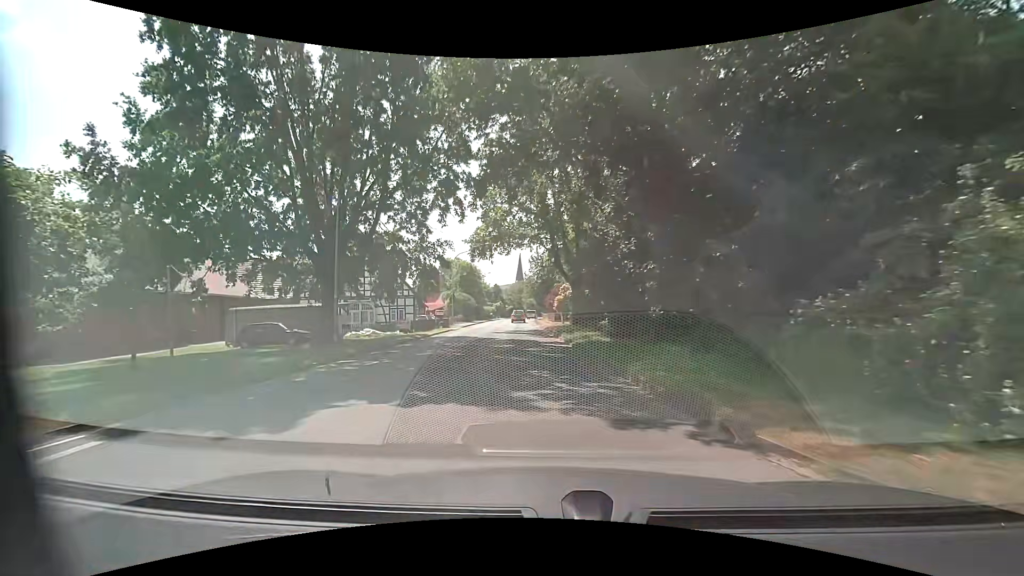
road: tertiary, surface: asphalt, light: Day
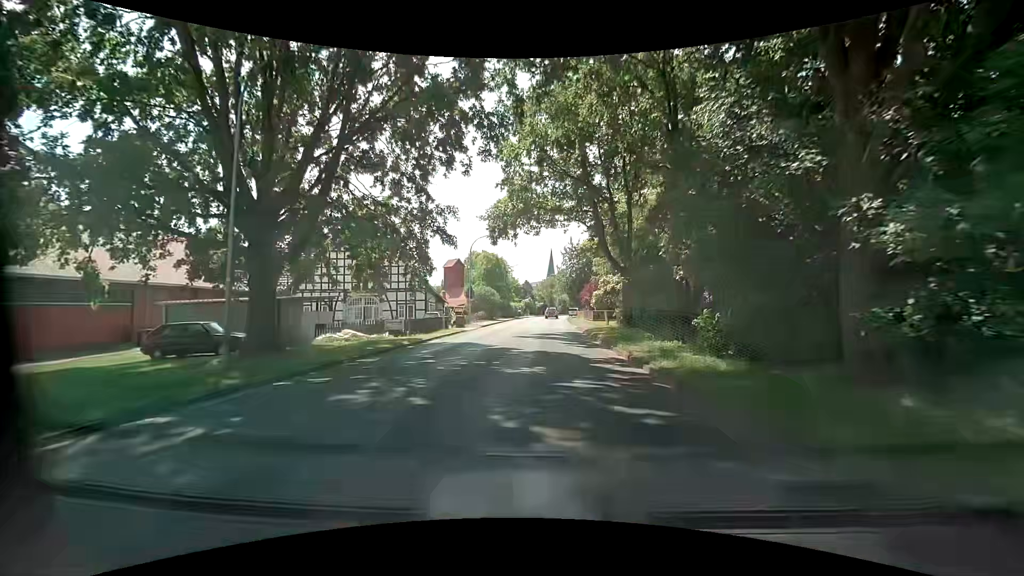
(-0.5, +9.3) m; -4°
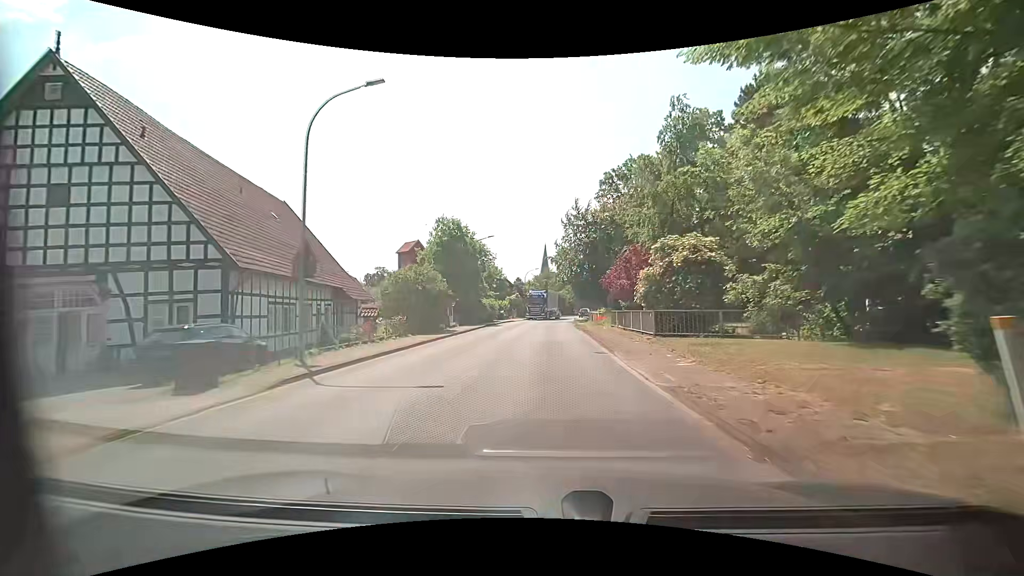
(+0.2, +29.3) m; 0°
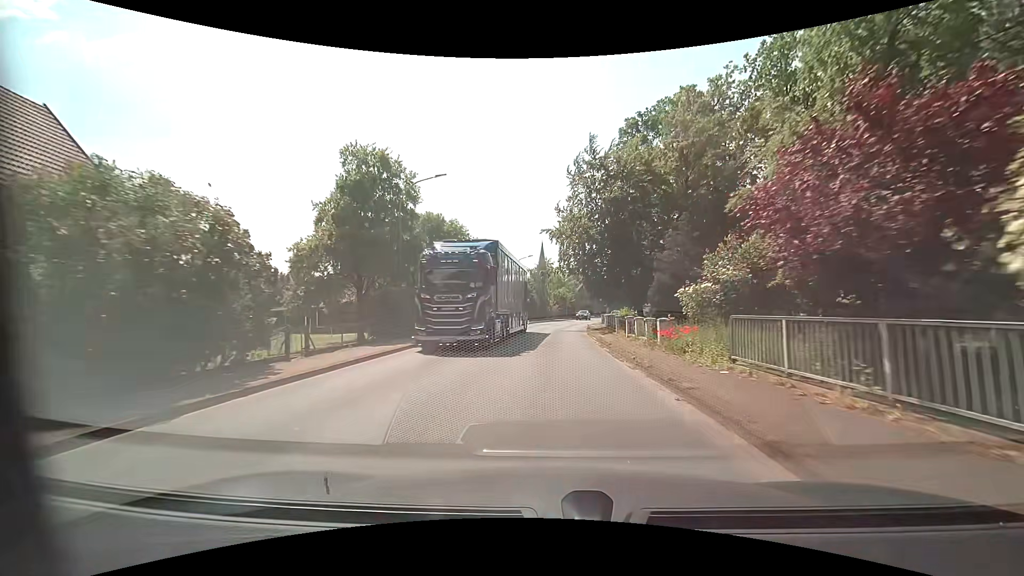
(+0.3, +20.8) m; 0°
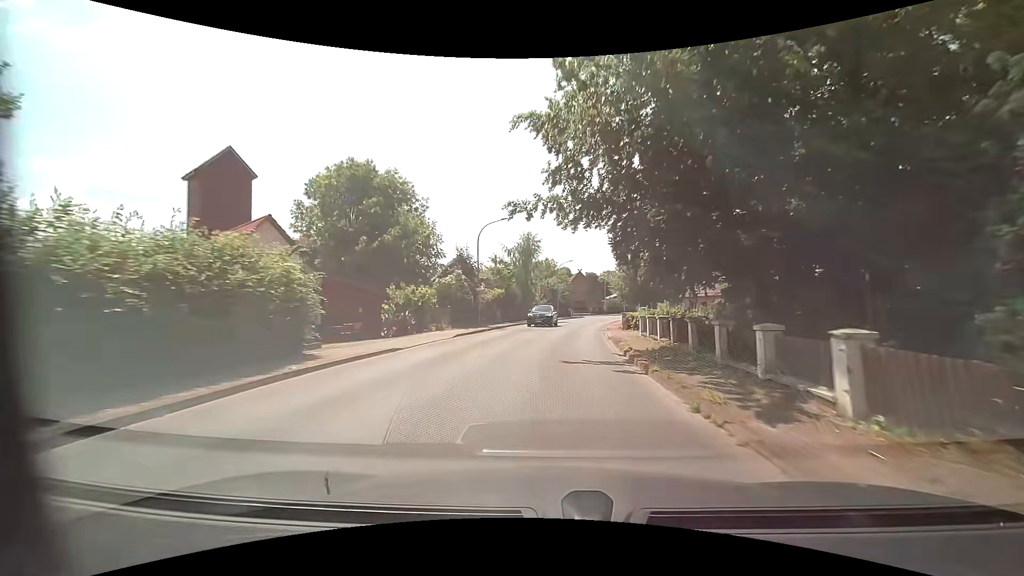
(+0.4, +21.9) m; +2°
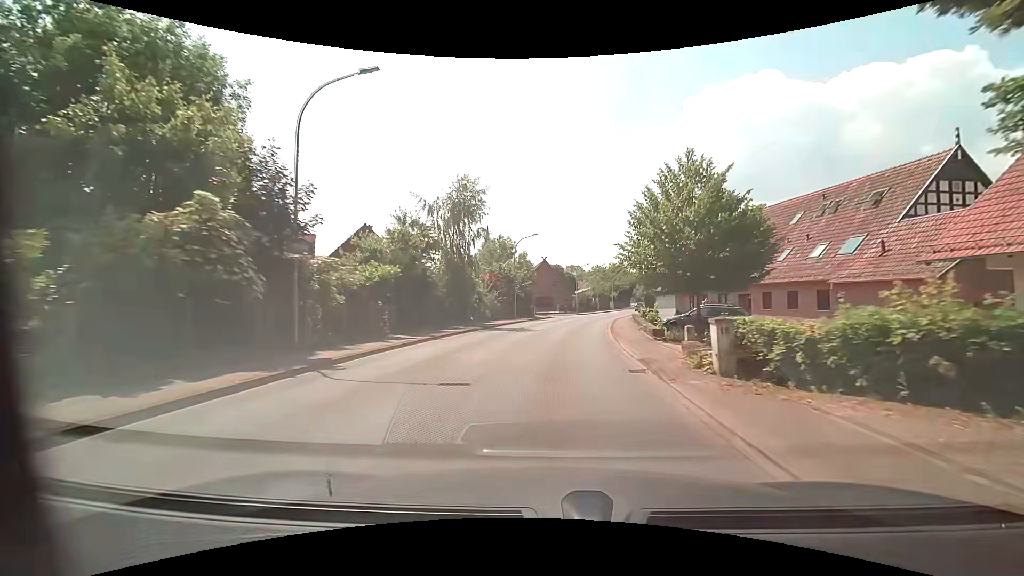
(+0.8, +22.4) m; +4°
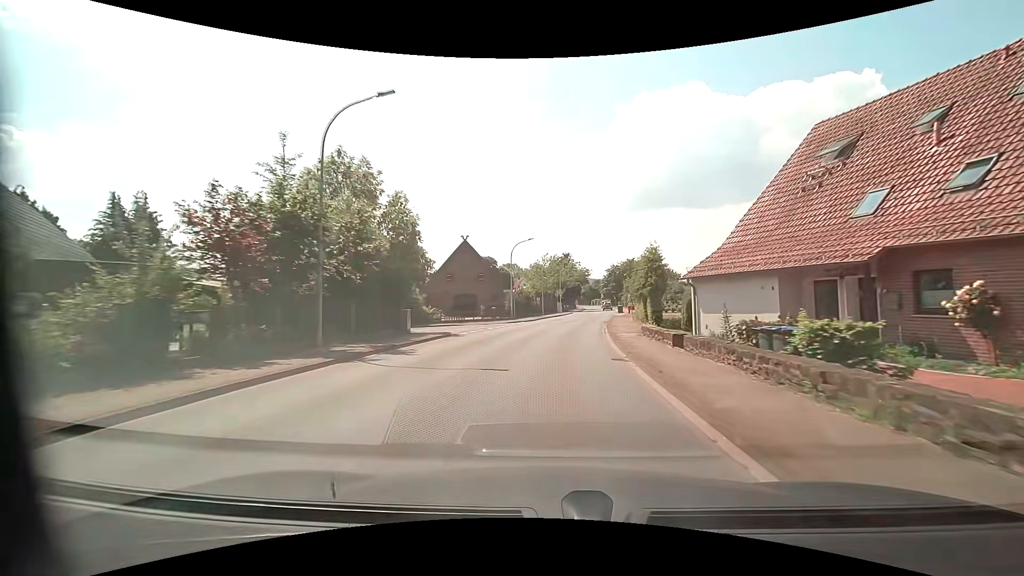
(+1.9, +30.8) m; +7°
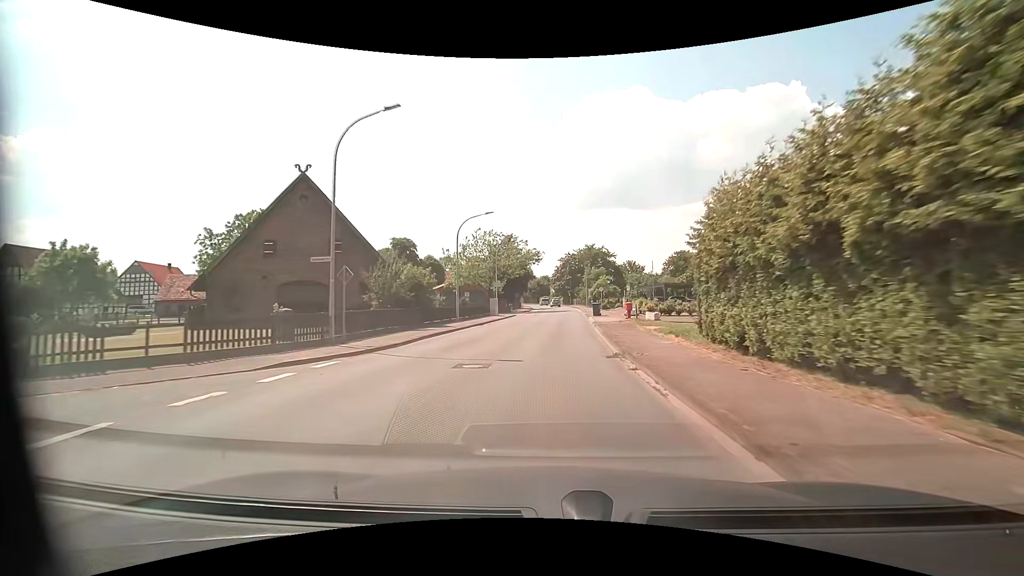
(+1.7, +31.2) m; +6°
